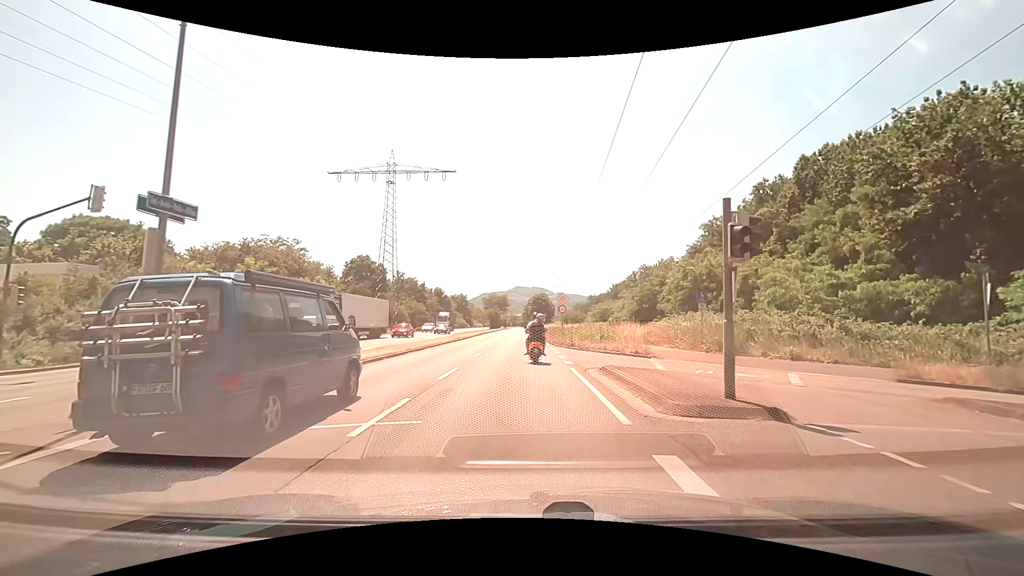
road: trunk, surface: asphalt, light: Day
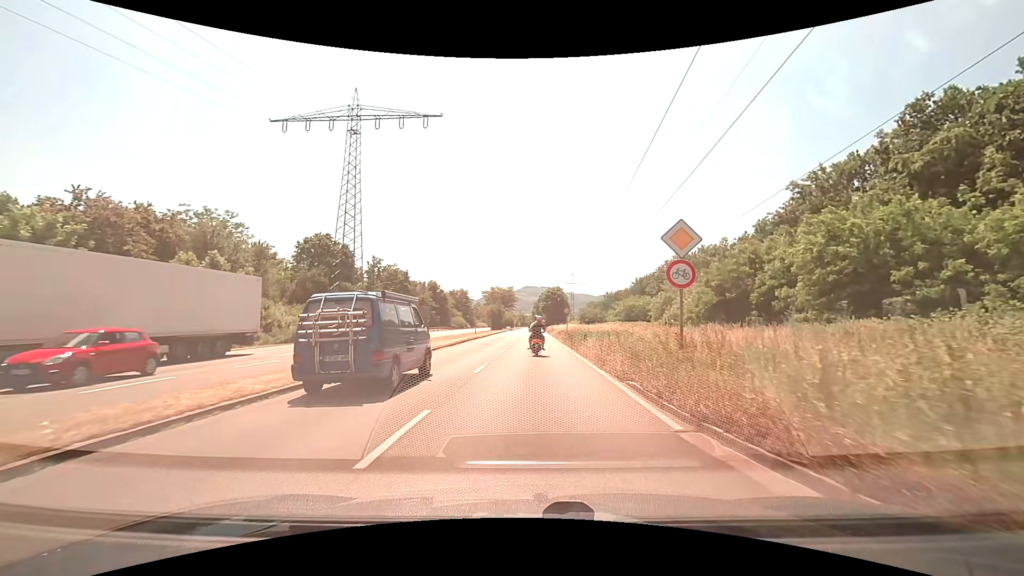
(-0.5, +24.8) m; -1°
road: primary
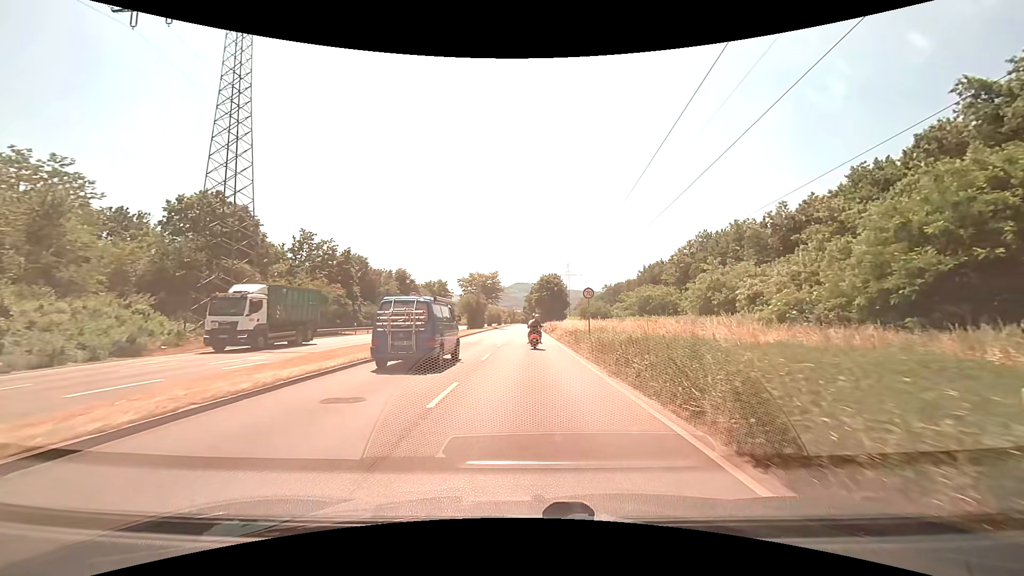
(+0.1, +24.1) m; +1°
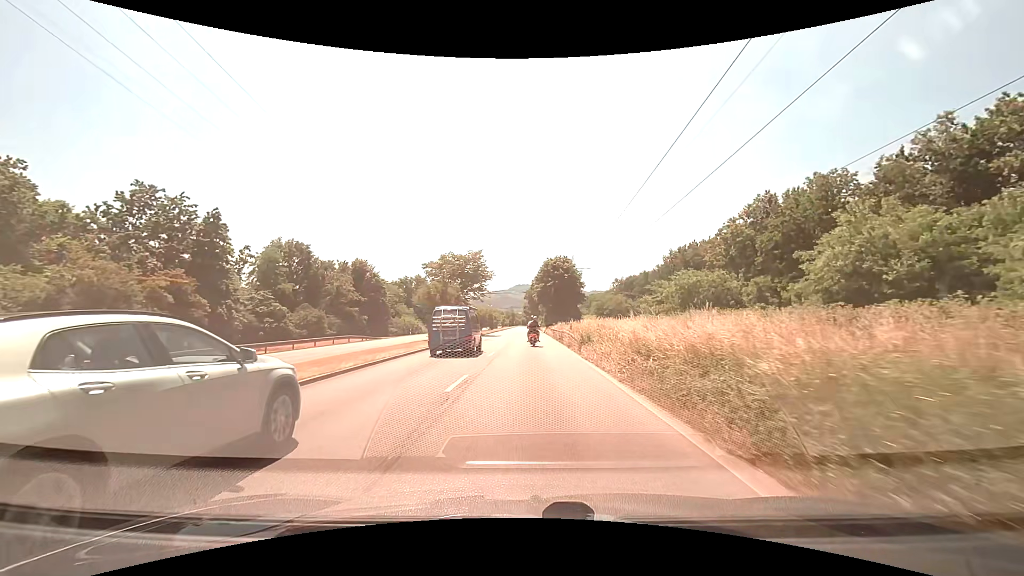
(0.0, +26.6) m; 0°
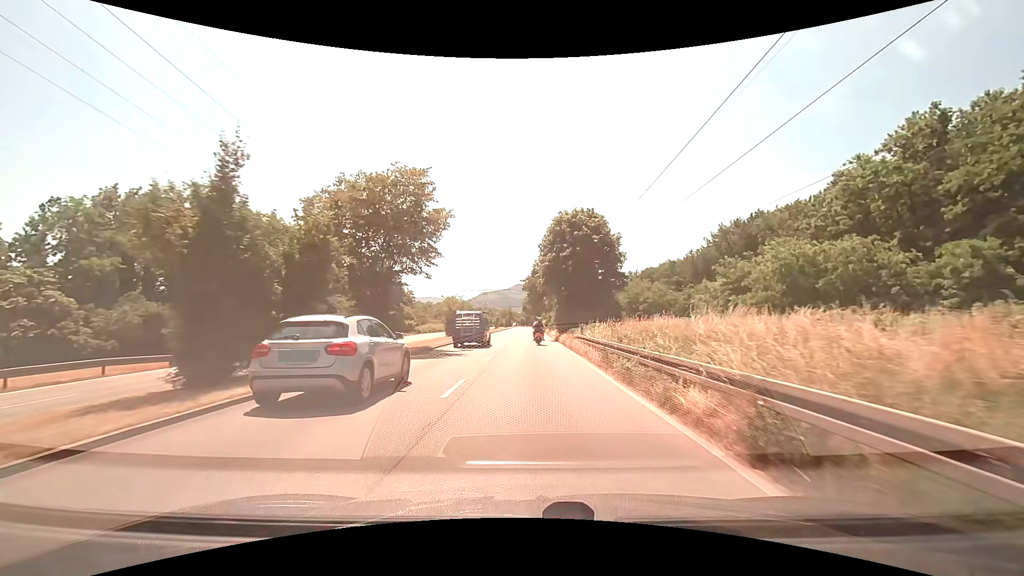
(-0.1, +29.4) m; 0°
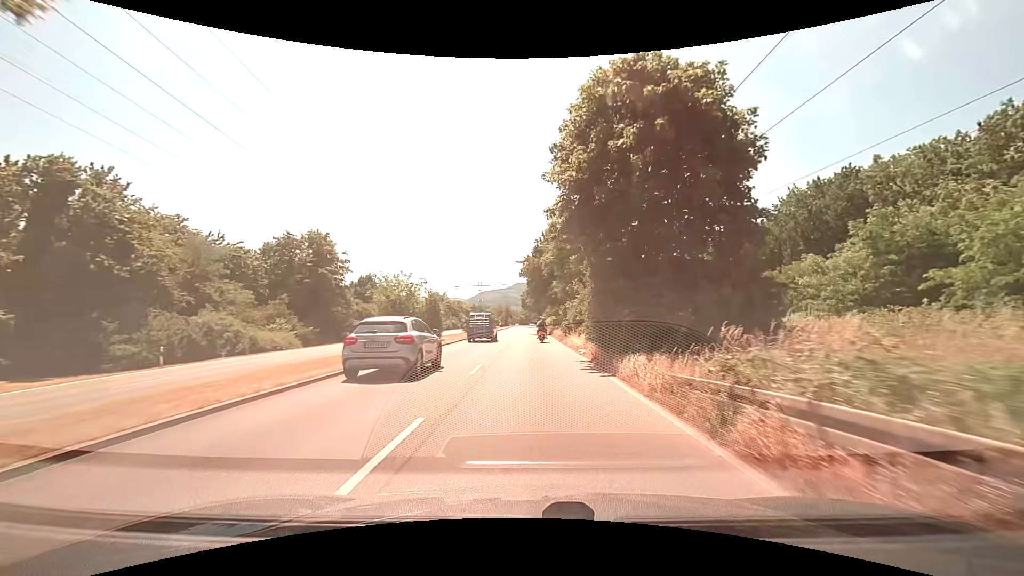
(0.0, +23.0) m; 0°
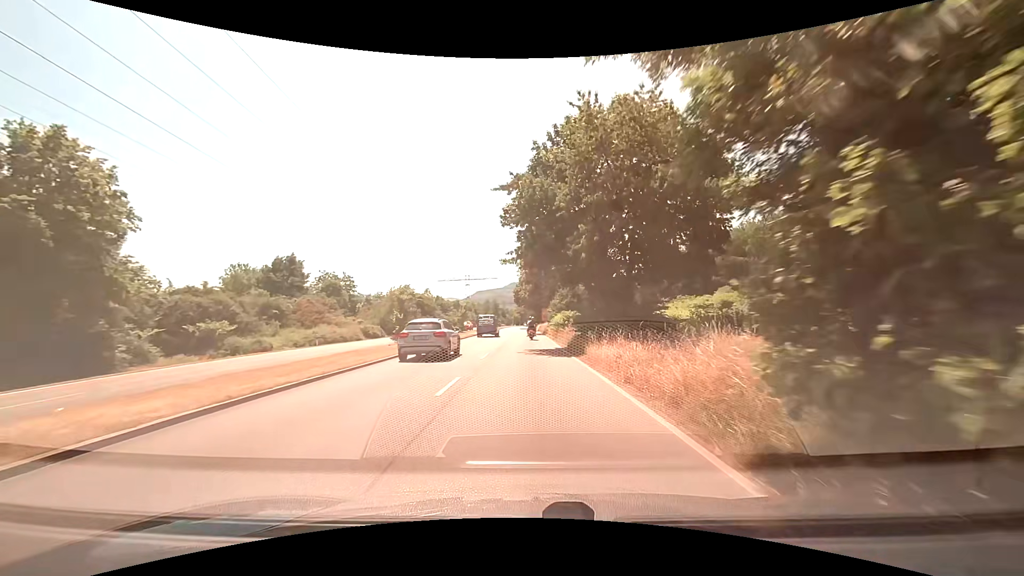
(+0.2, +31.0) m; +1°
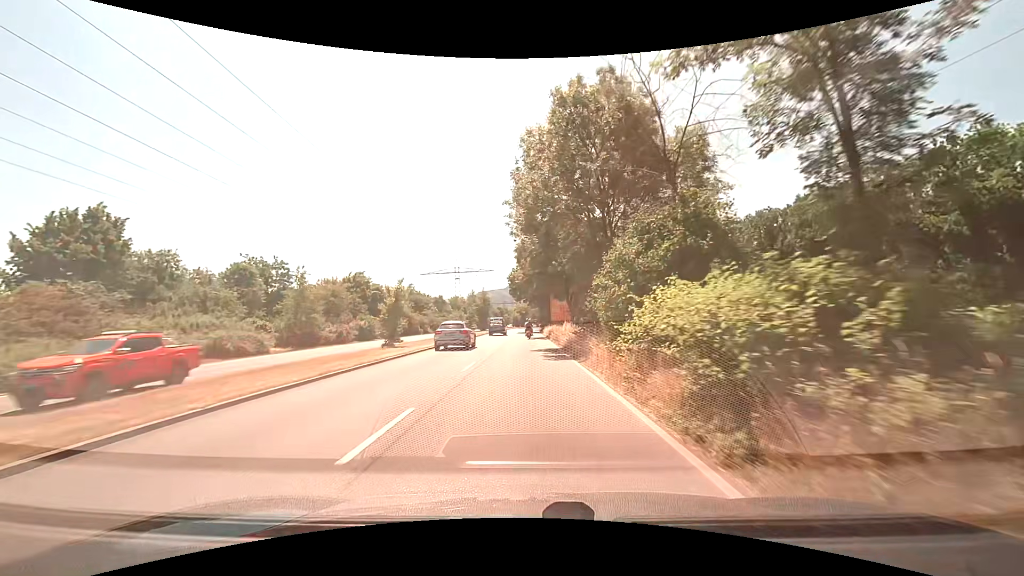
(0.0, +31.8) m; 0°
(0, +10) (0, +20) (0, +30) (0, +40) (0, +50) (0, +60) (0, +70) (0, +80) (0, +90) (0, +100) m
